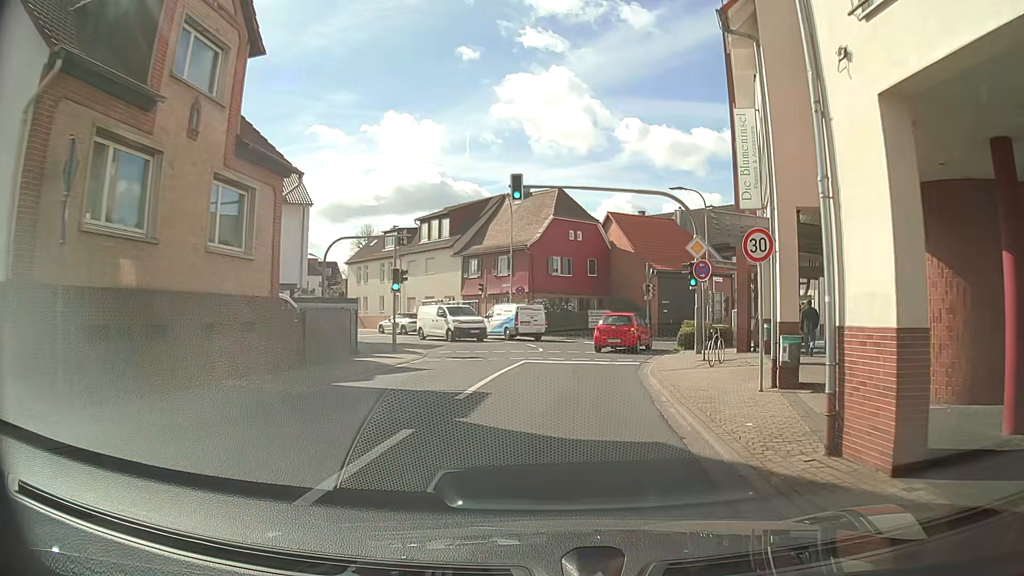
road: tertiary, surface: asphalt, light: Day
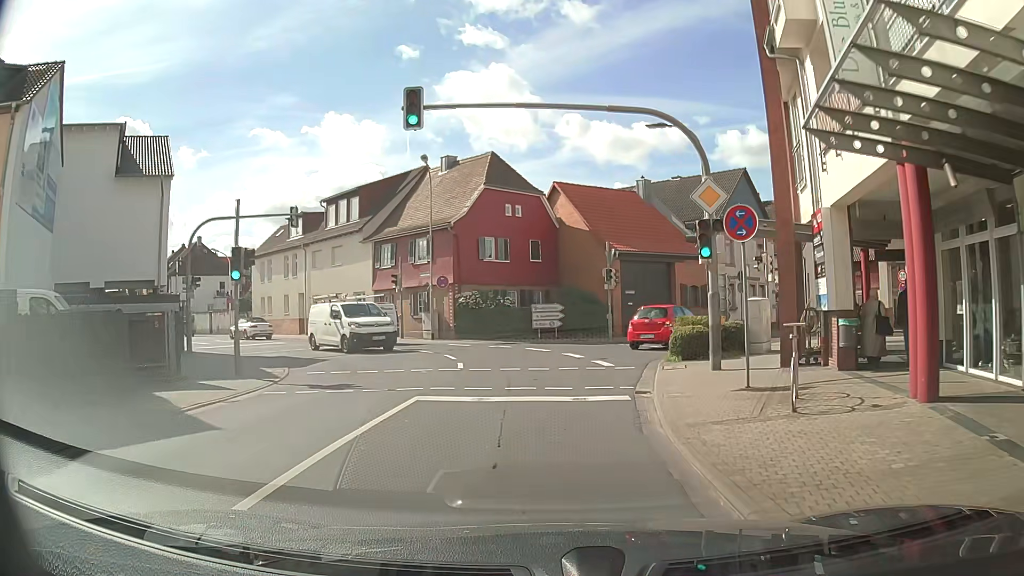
(+0.5, +9.4) m; +9°
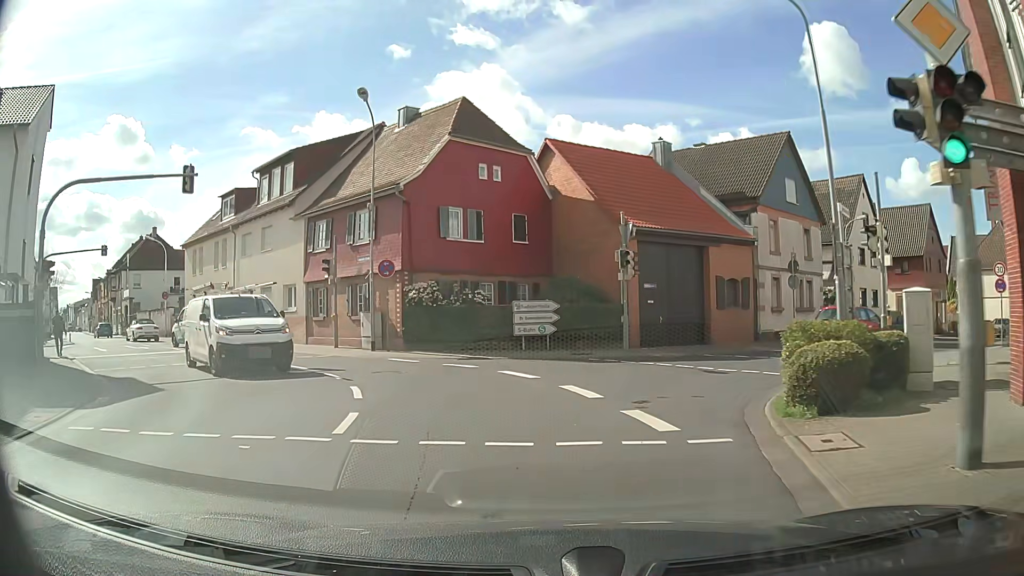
(-0.2, +9.4) m; -2°
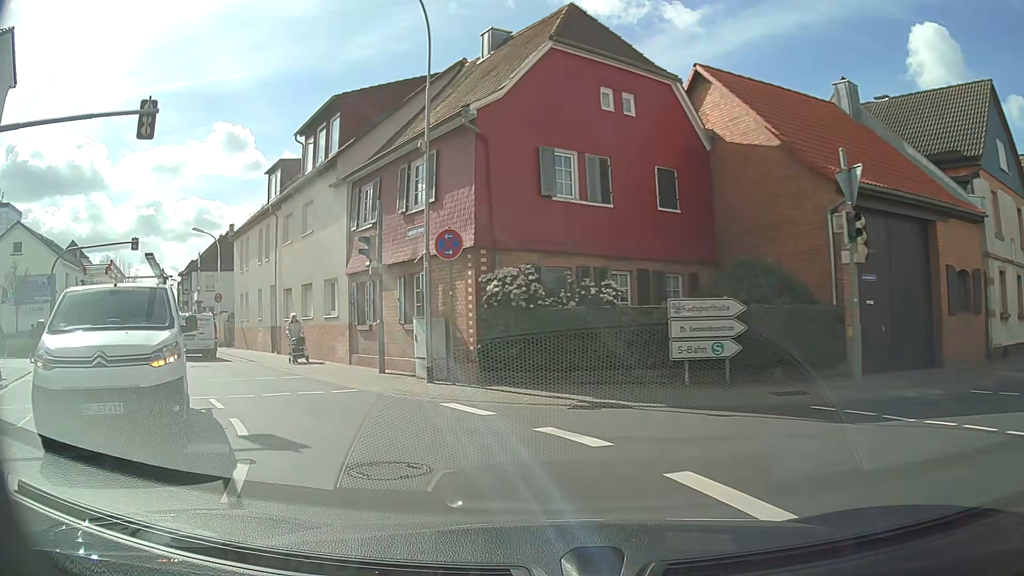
(-0.5, +9.1) m; -10°
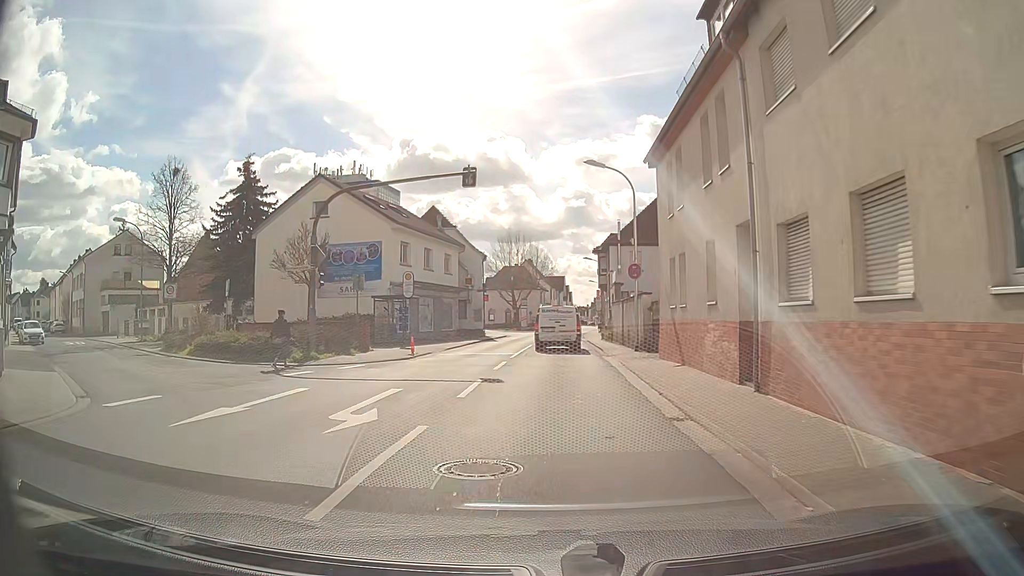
(-5.9, +15.2) m; -38°
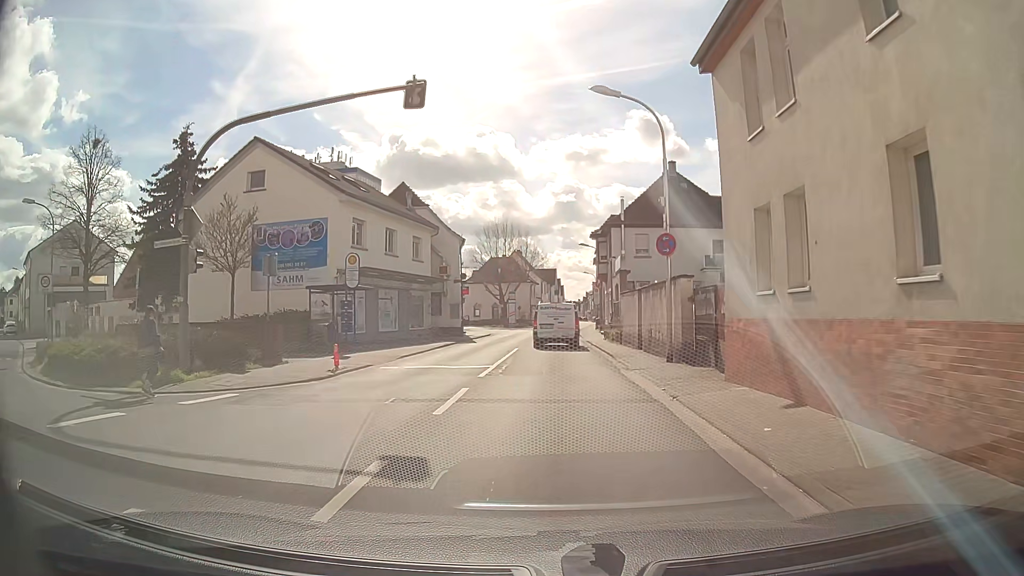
(0.0, +8.3) m; +3°
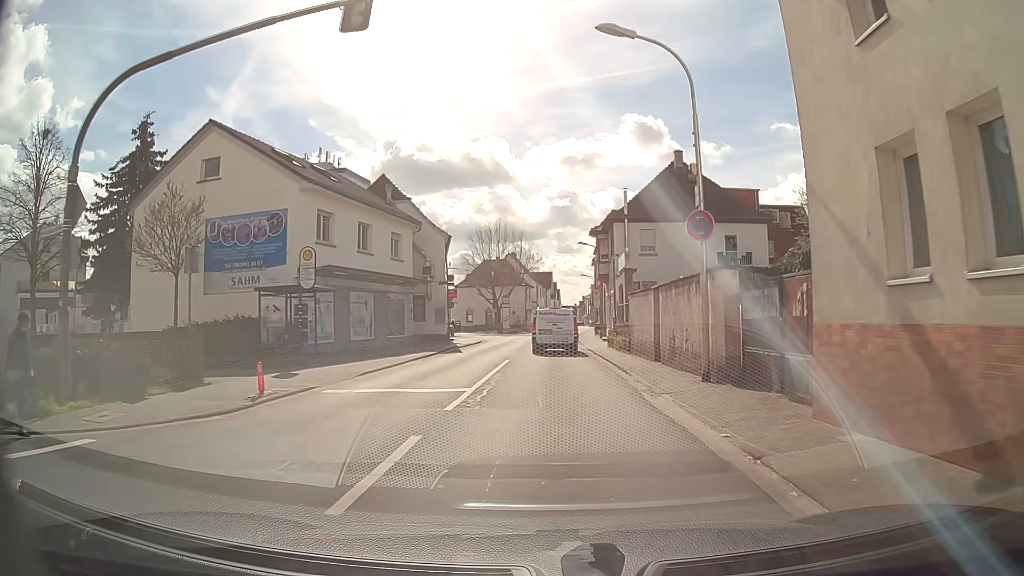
(-0.1, +4.4) m; -2°
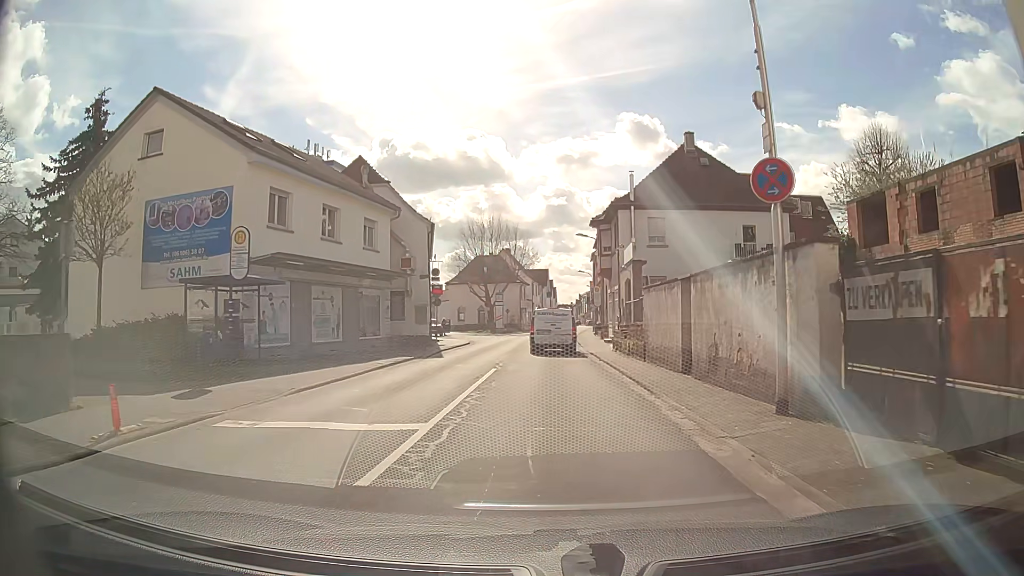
(+0.1, +4.6) m; +2°
(0, +10) (0, +20) (0, +30) (0, +40) (0, +50) (+1, +60) (+1, +70) (+2, +80) (+2, +90) (+3, +100) m
